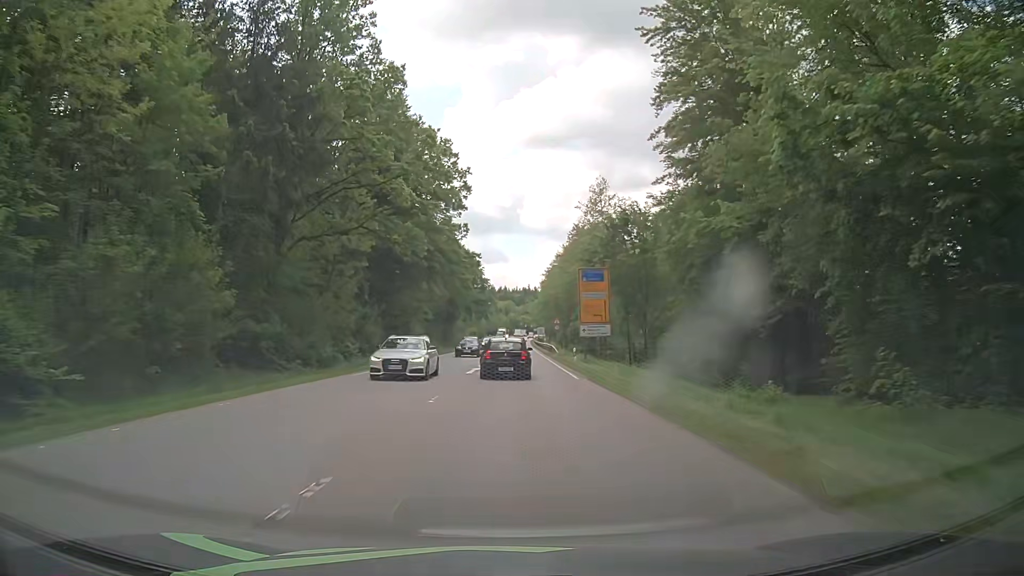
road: secondary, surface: asphalt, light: Day
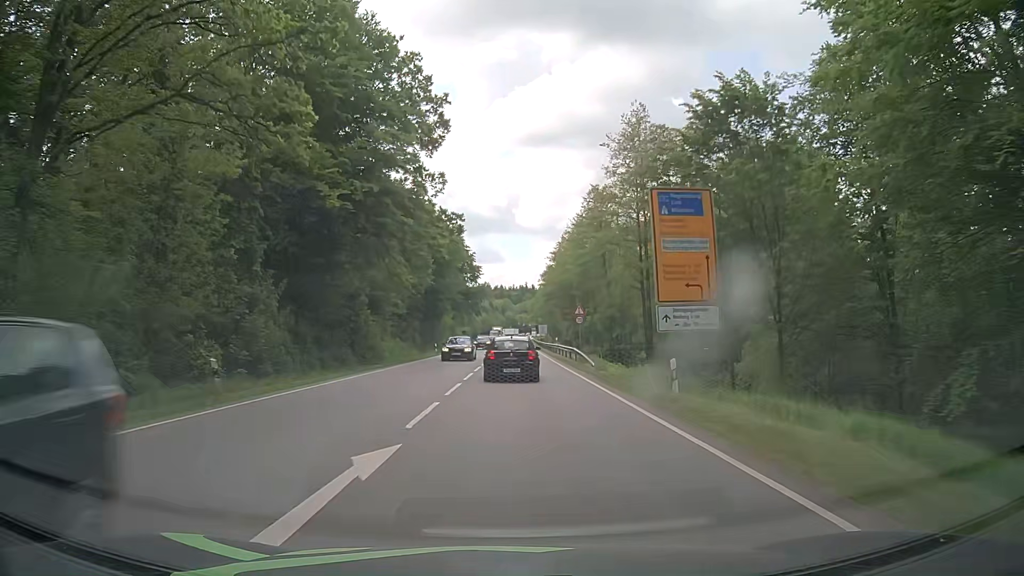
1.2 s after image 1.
(+0.3, +22.8) m; 0°
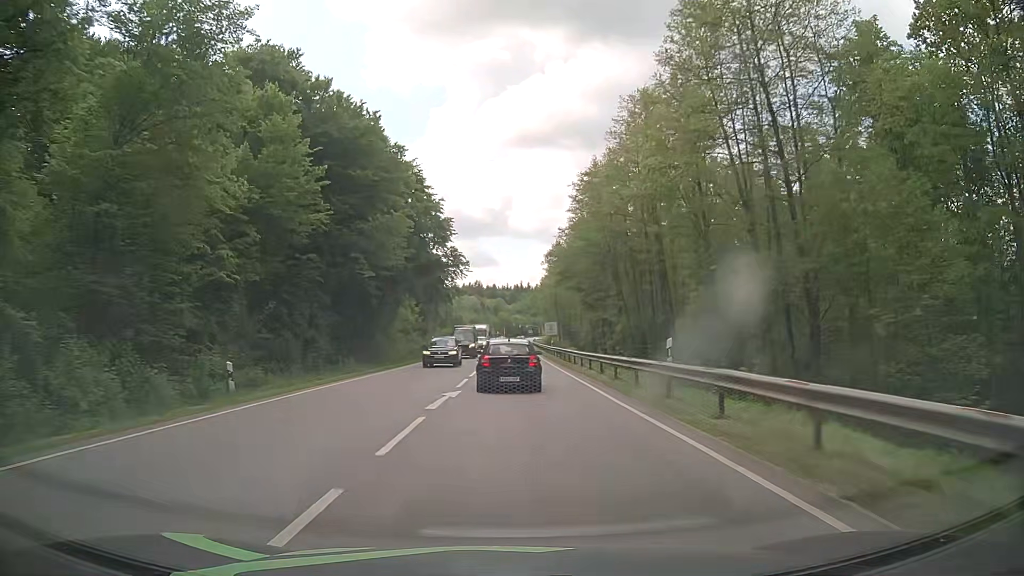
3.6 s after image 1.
(+0.9, +43.9) m; +1°
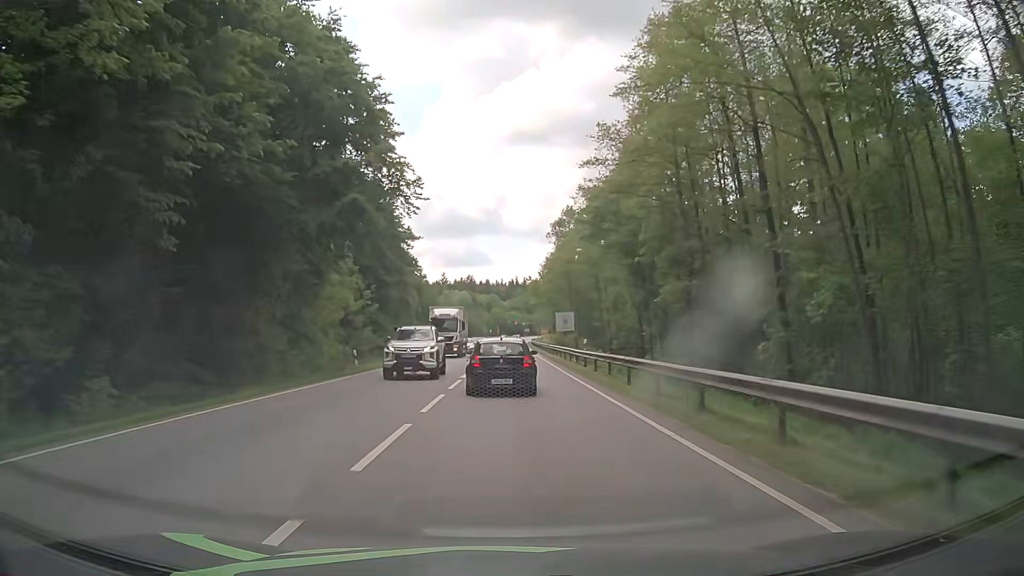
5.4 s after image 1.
(0.0, +31.0) m; 0°
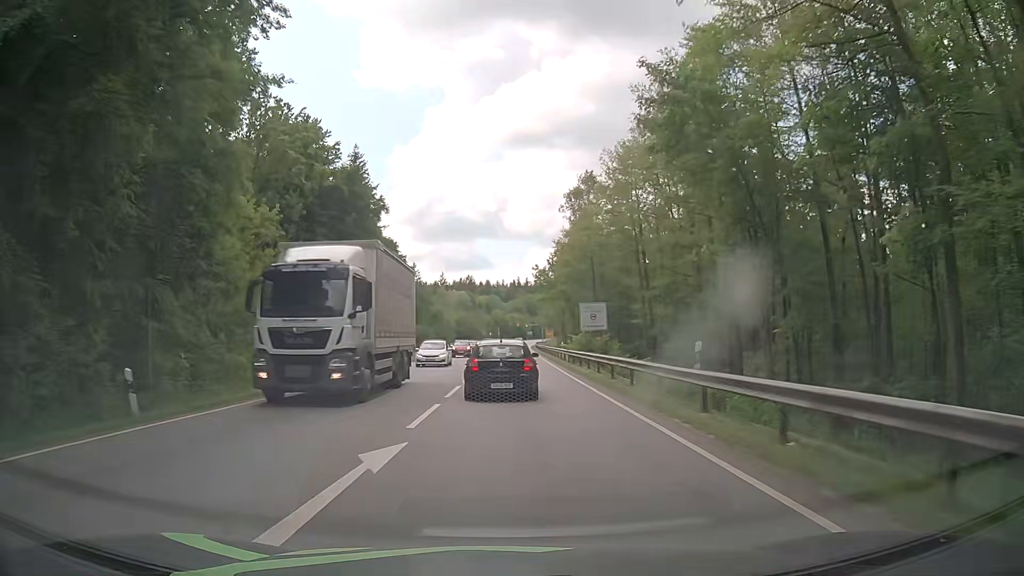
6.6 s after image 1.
(0.0, +20.0) m; 0°
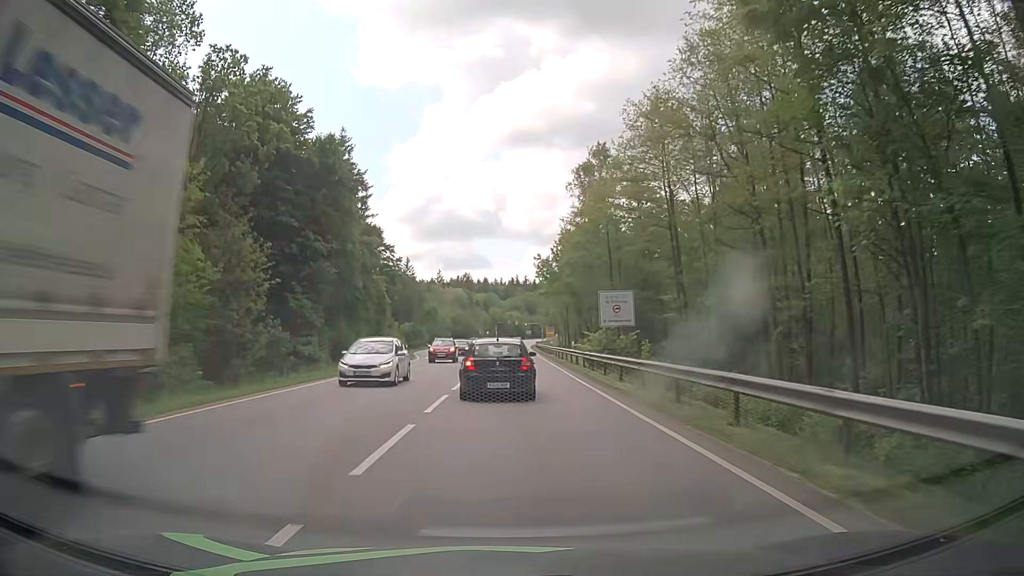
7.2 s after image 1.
(0.0, +9.9) m; 0°
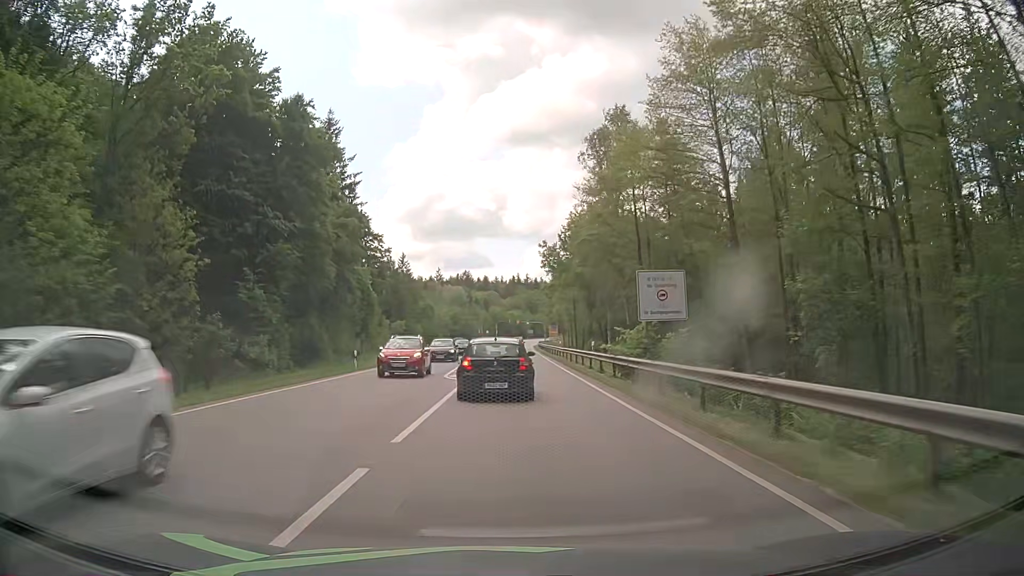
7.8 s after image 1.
(0.0, +9.7) m; 0°
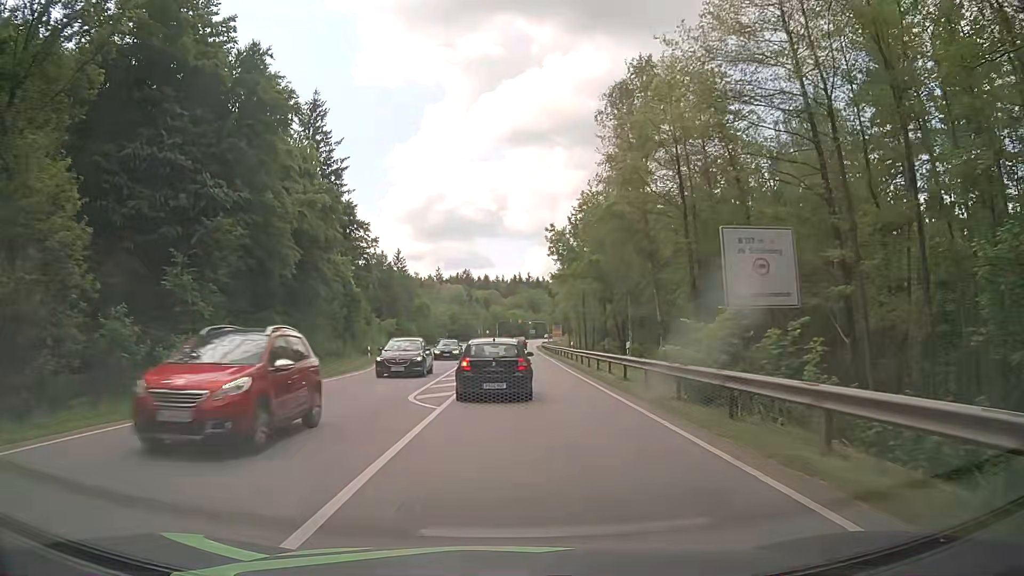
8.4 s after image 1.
(+0.1, +9.5) m; 0°
